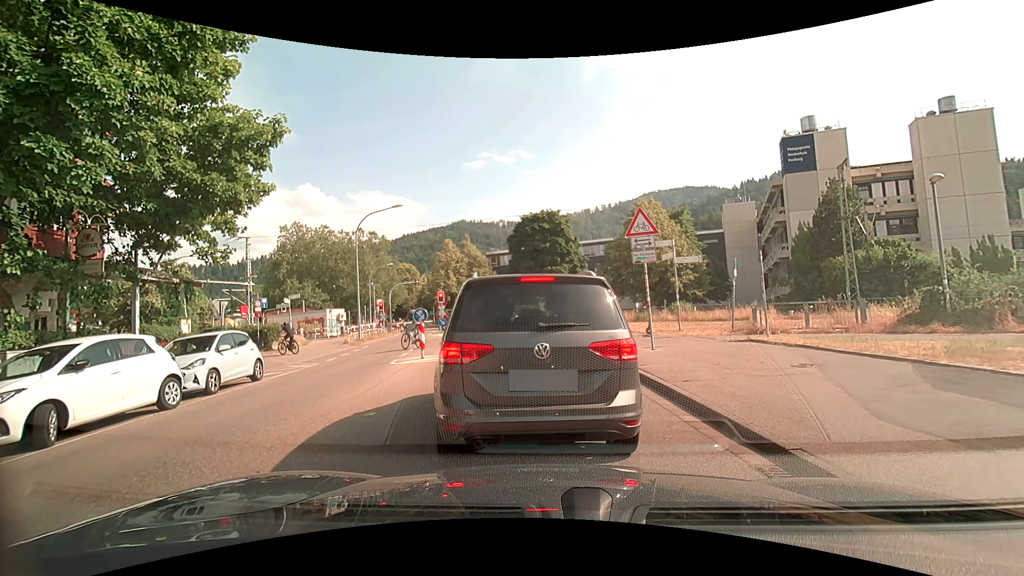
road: unclassified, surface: asphalt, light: Day
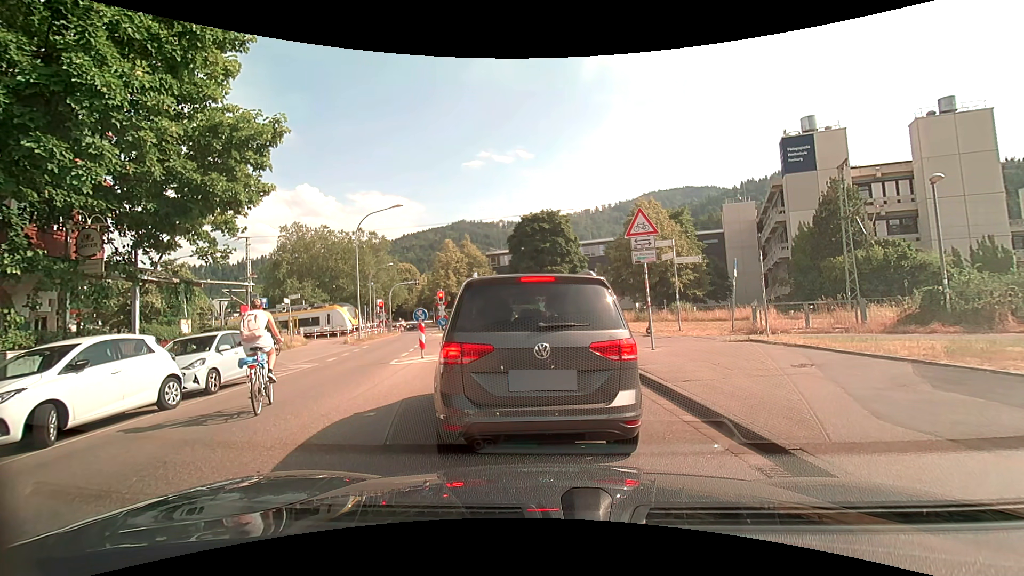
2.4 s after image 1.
(0.0, 0.0) m; 0°
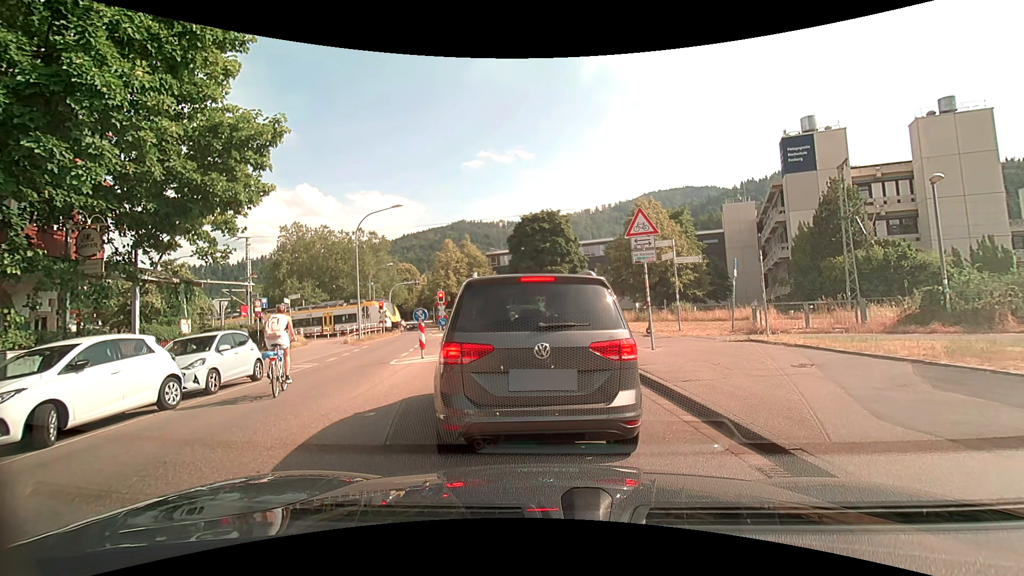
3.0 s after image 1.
(0.0, 0.0) m; 0°
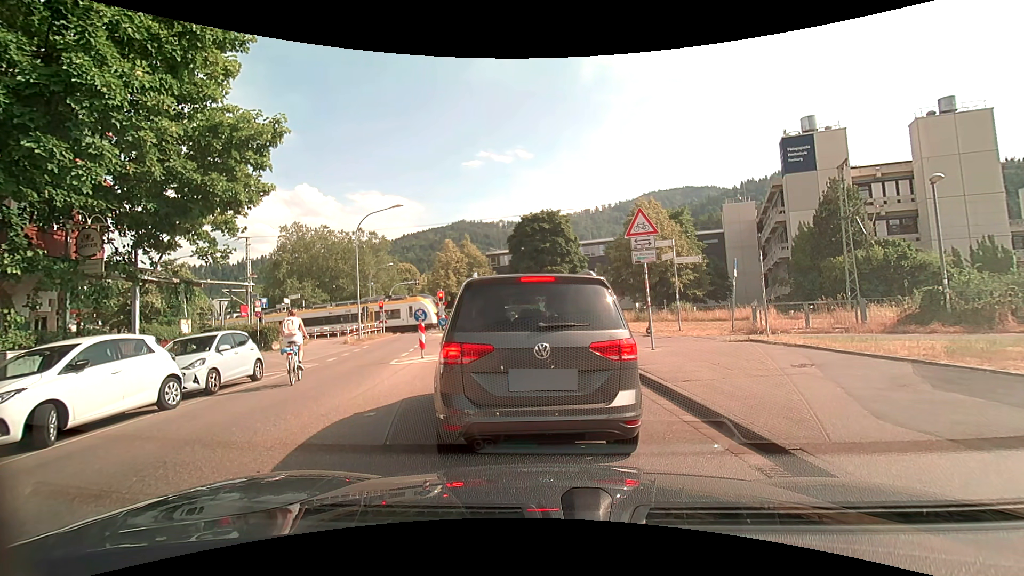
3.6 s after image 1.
(0.0, 0.0) m; 0°
